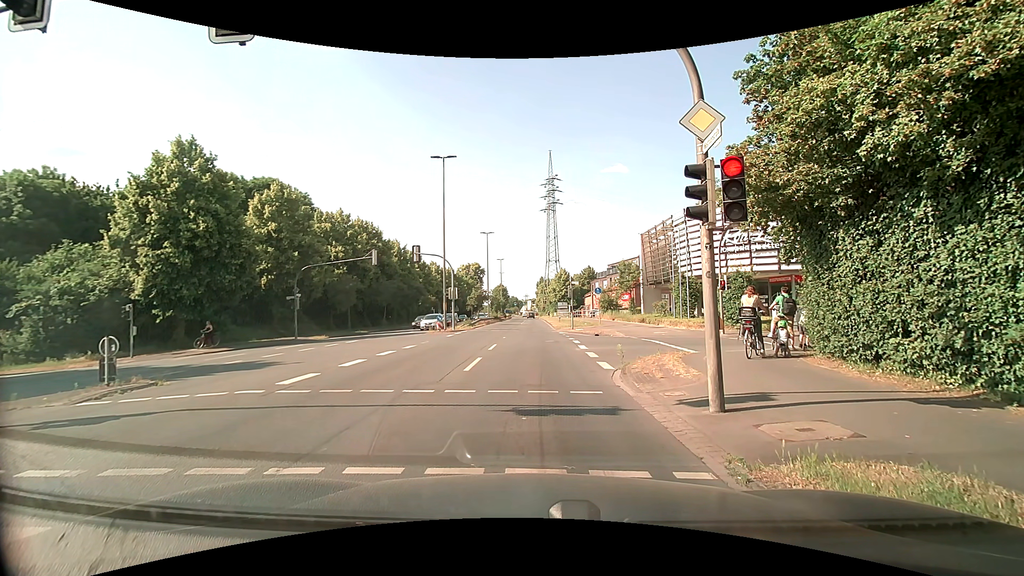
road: primary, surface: asphalt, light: Day
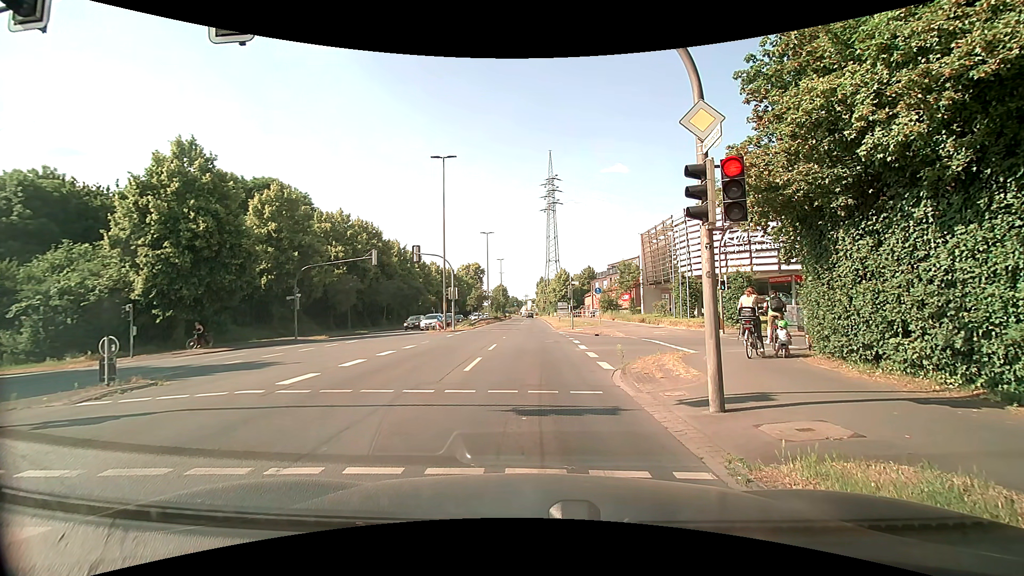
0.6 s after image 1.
(0.0, 0.0) m; 0°
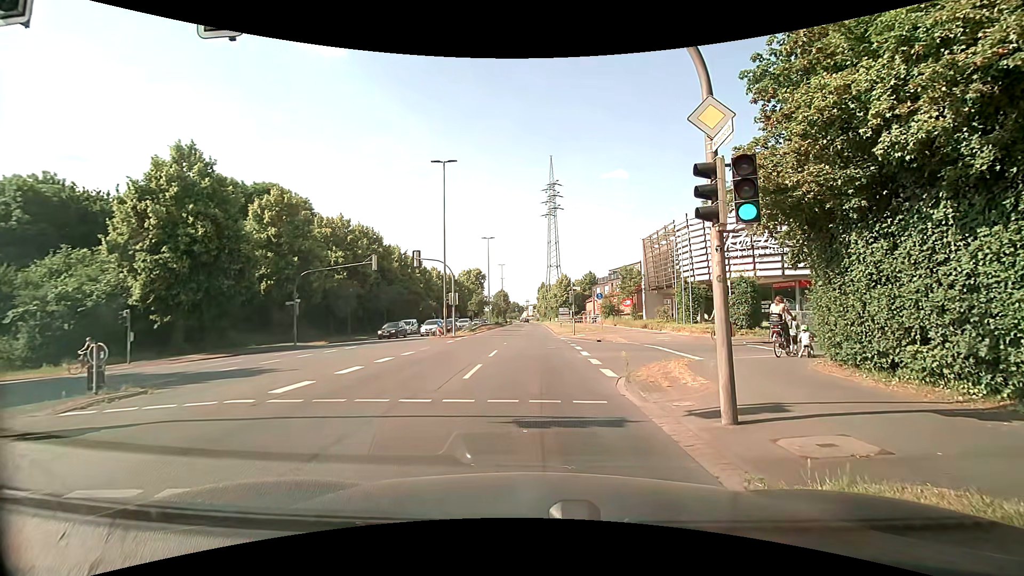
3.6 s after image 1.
(0.0, +0.4) m; 0°
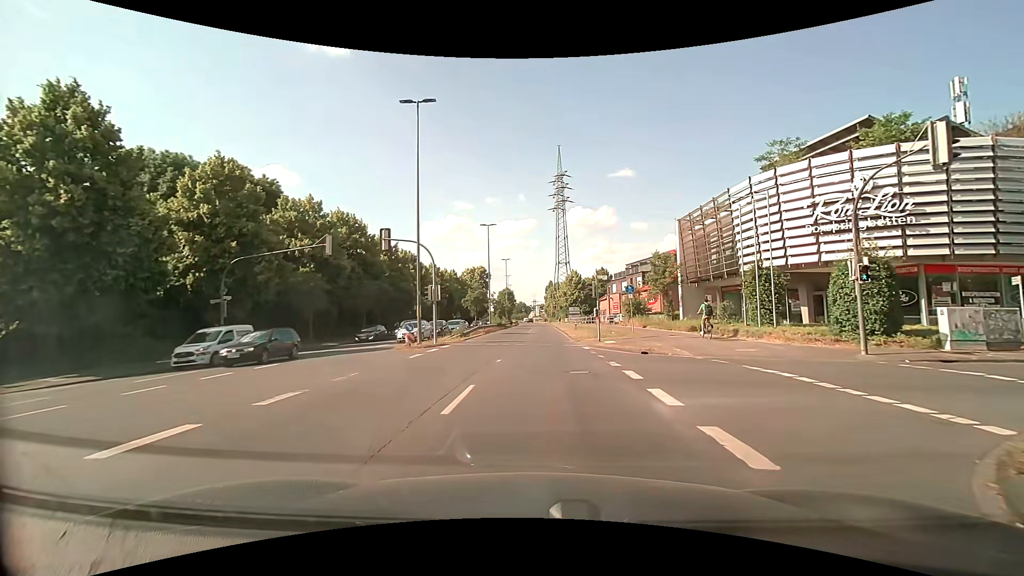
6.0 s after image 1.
(-0.6, +10.7) m; -2°
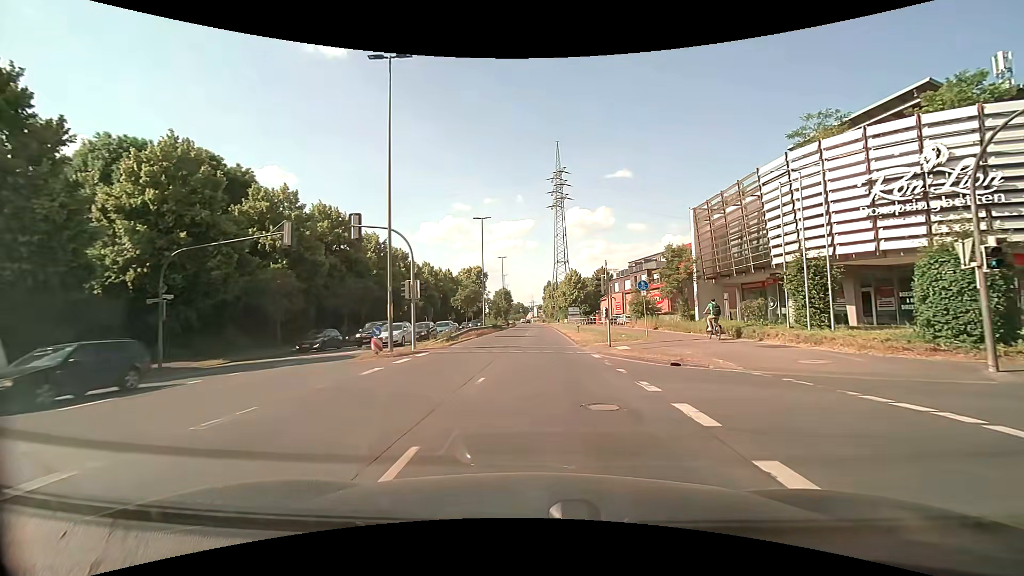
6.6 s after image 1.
(-0.1, +4.7) m; -1°
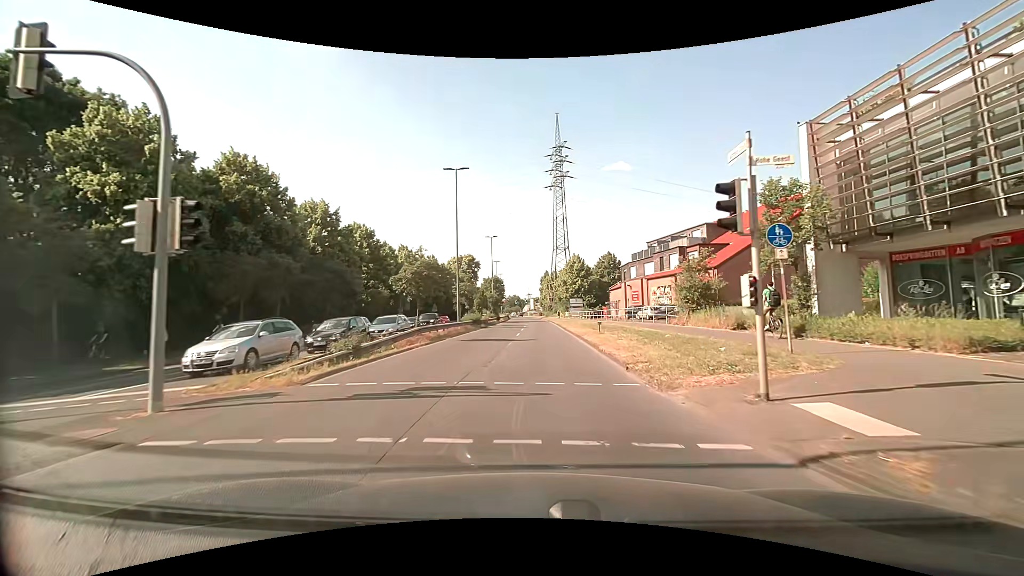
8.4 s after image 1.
(+0.1, +16.0) m; +1°
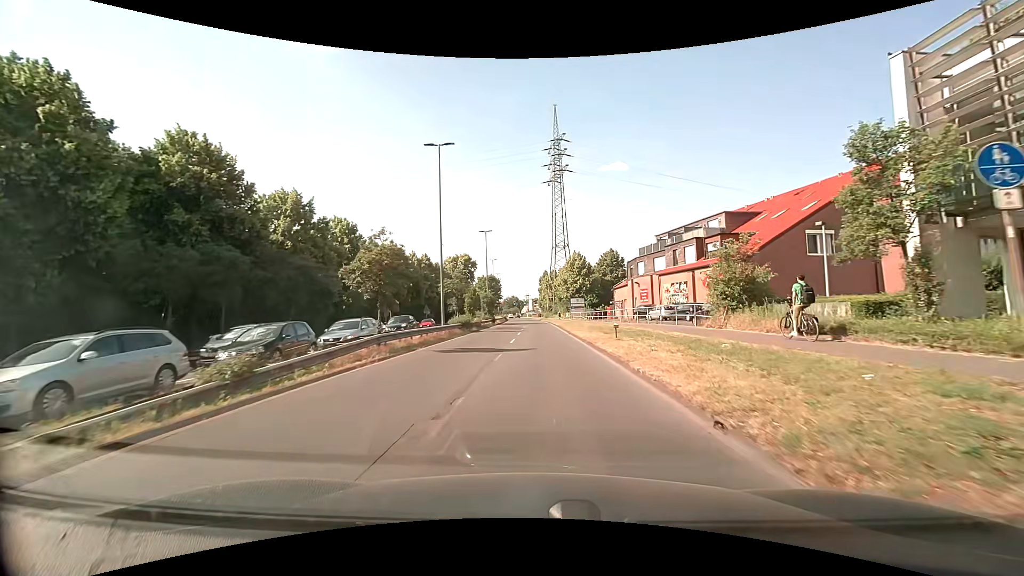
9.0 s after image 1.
(0.0, +5.9) m; 0°
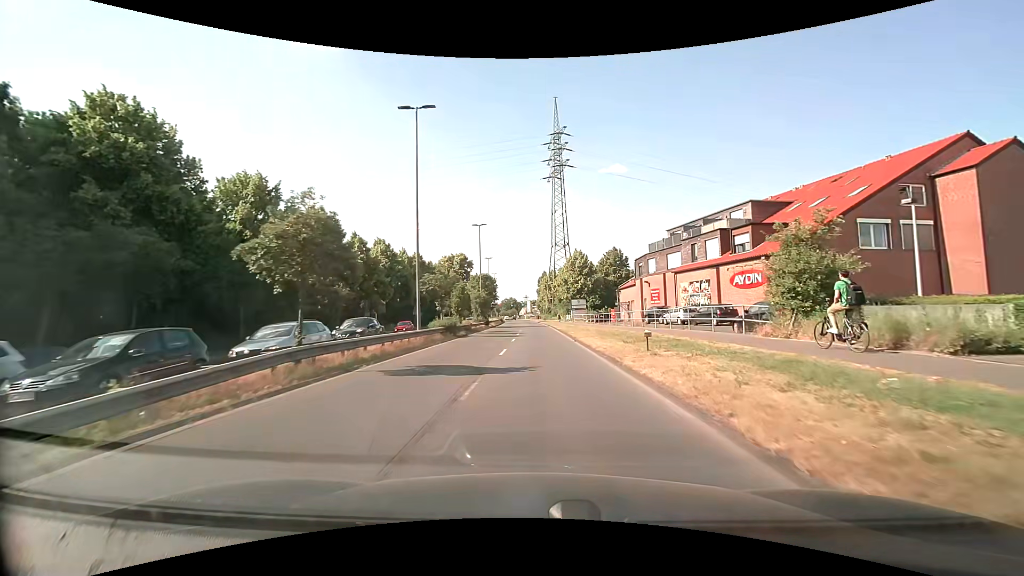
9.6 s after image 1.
(0.0, +6.2) m; 0°
